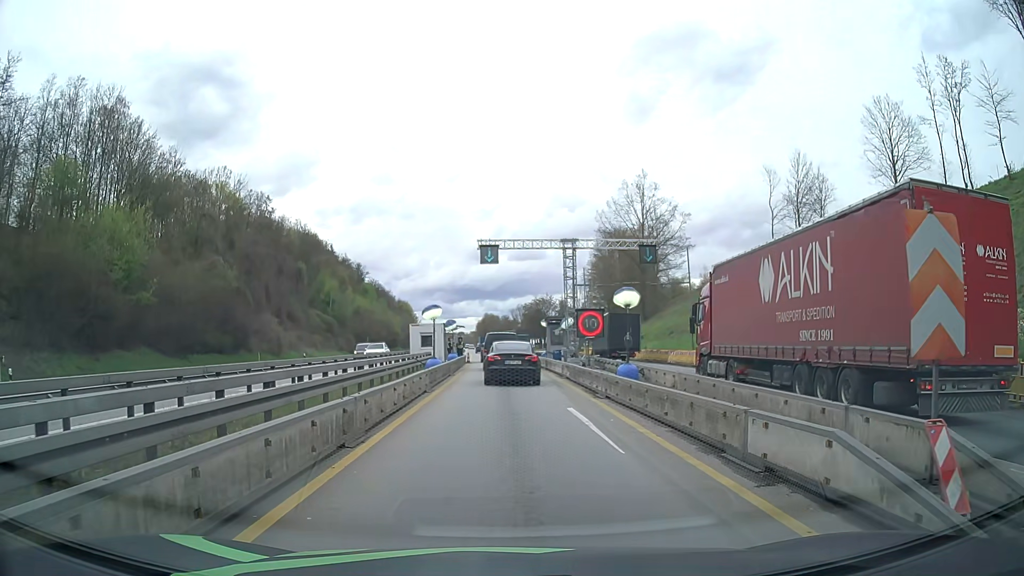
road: motorway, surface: asphalt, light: Day
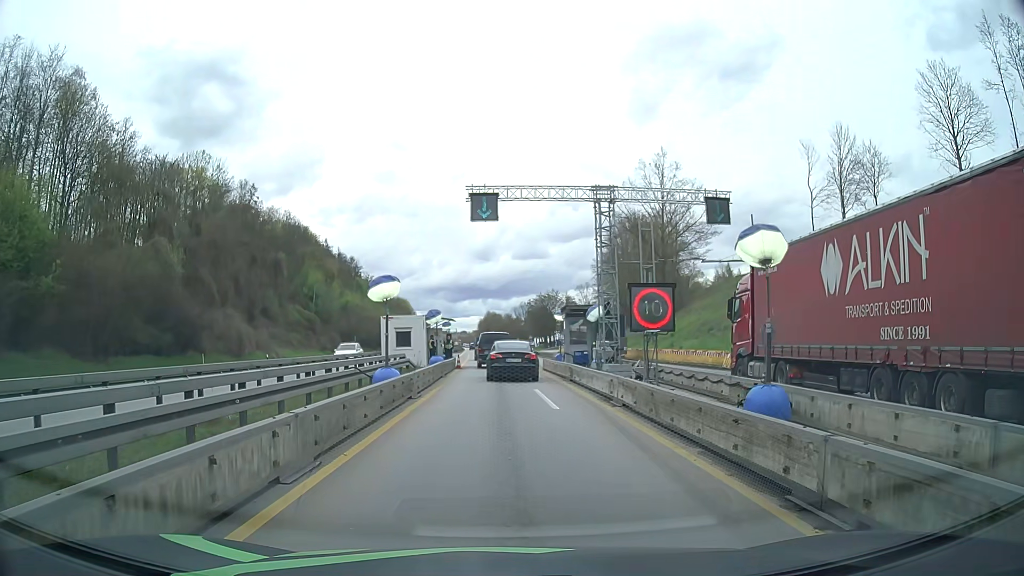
(-0.1, +12.4) m; 0°
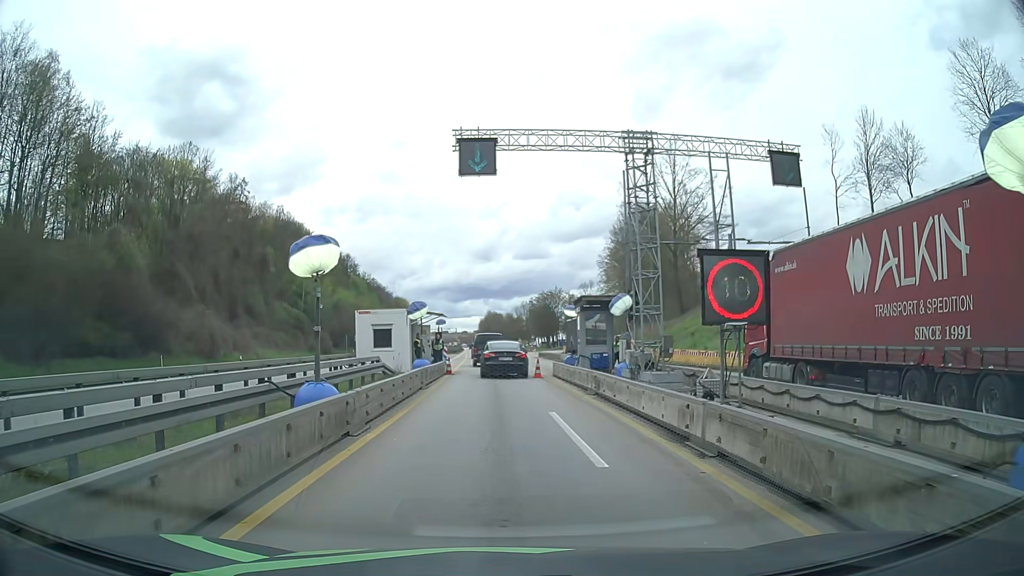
(0.0, +6.6) m; -1°
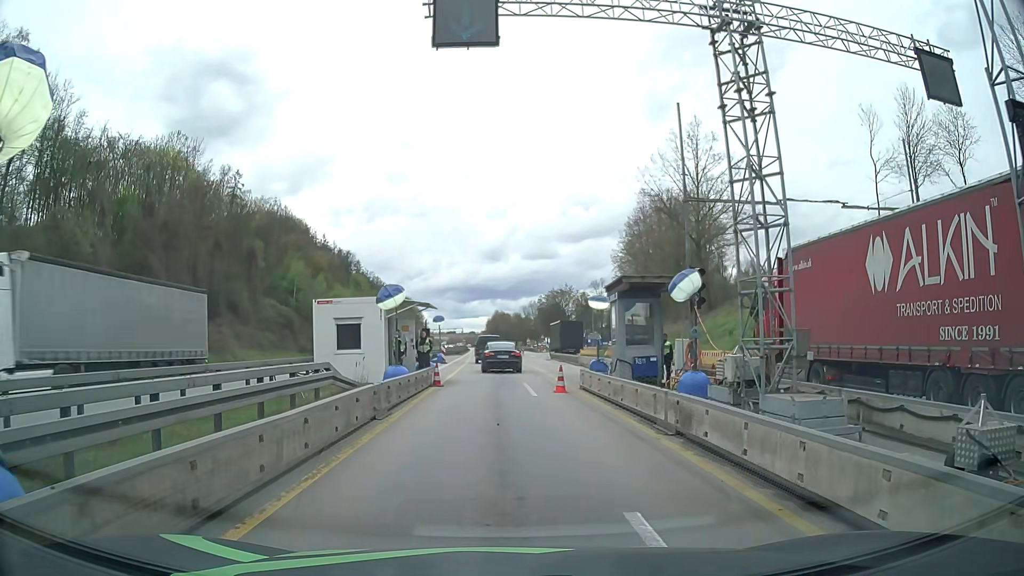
(0.0, +7.9) m; 0°
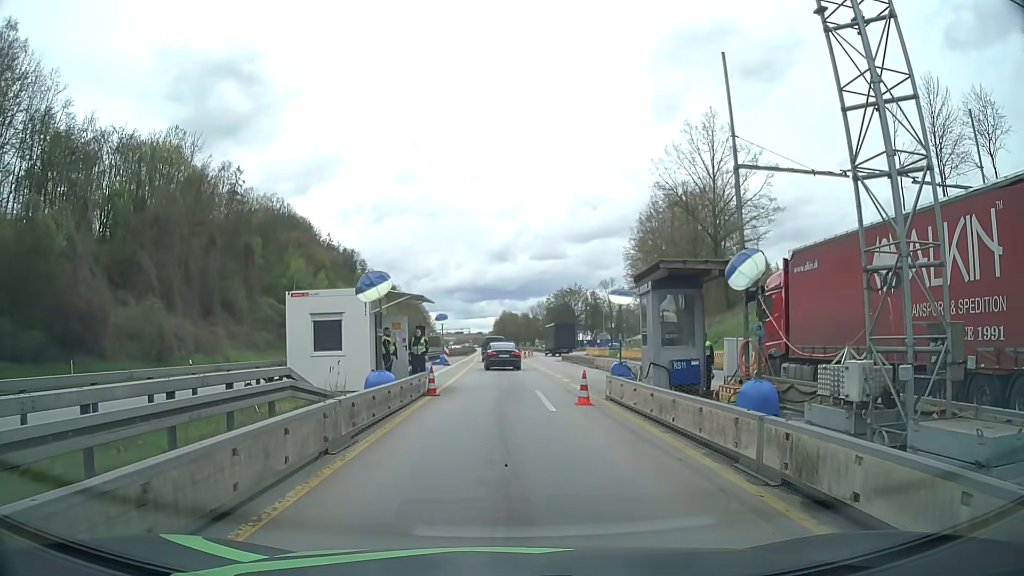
(0.0, +3.7) m; 0°
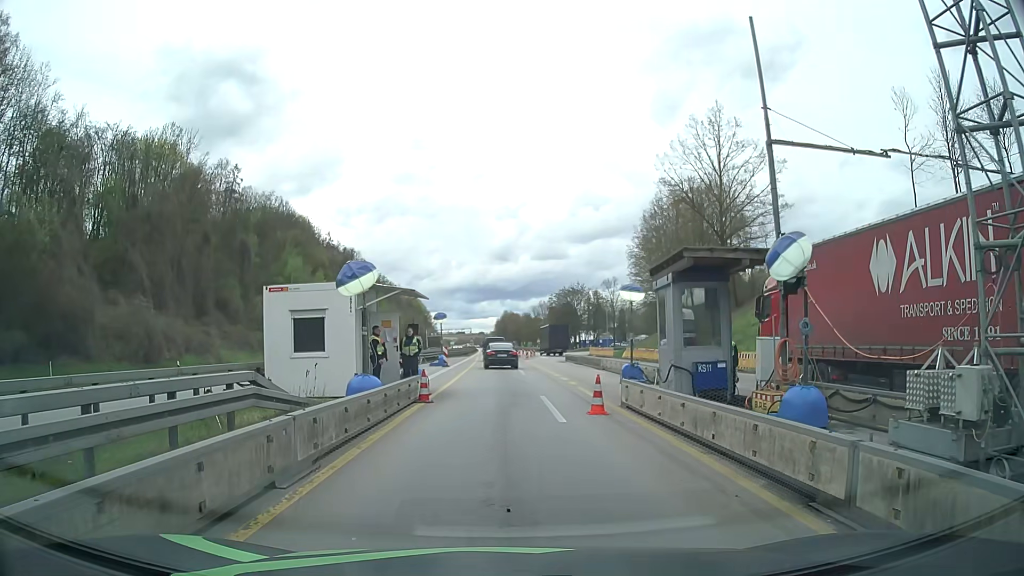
(0.0, +1.9) m; 0°
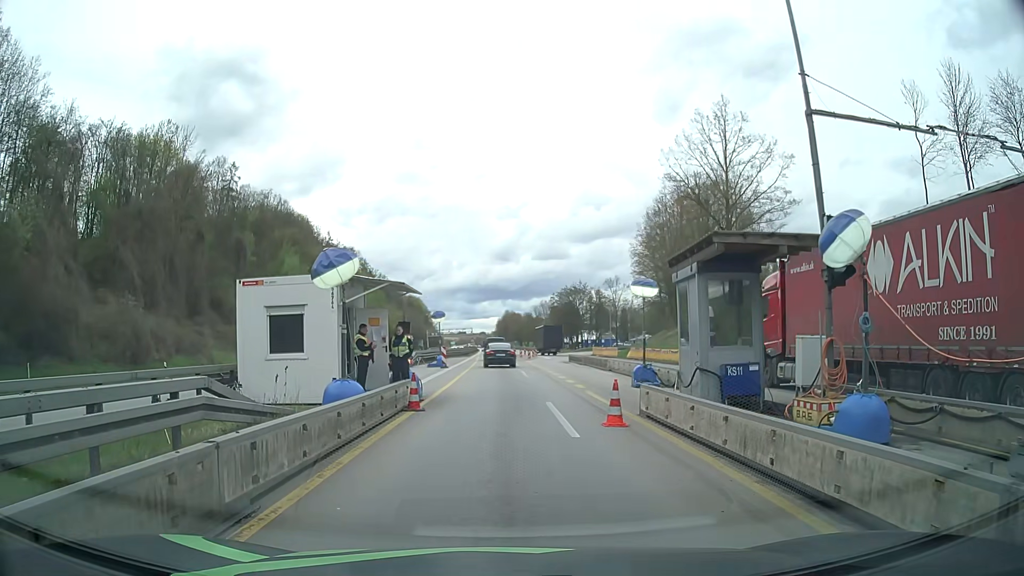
(0.0, +1.9) m; 0°
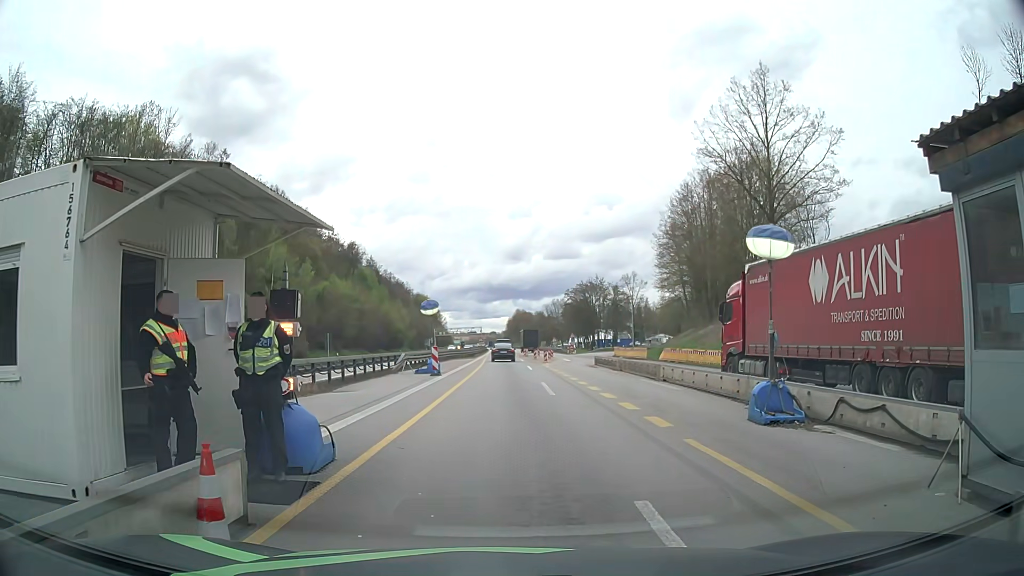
(-0.1, +10.0) m; -2°
(0, +10) (0, +20) (0, +30) (+1, +40) (+1, +50) (+1, +60) (+1, +70) (+1, +80) (+1, +90) (+1, +100) m
